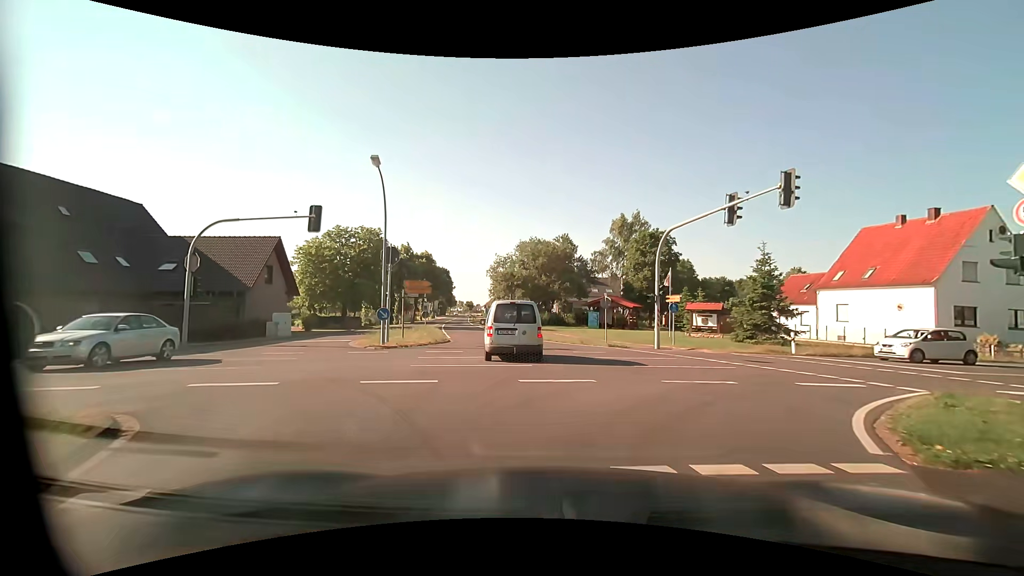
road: tertiary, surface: asphalt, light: Day
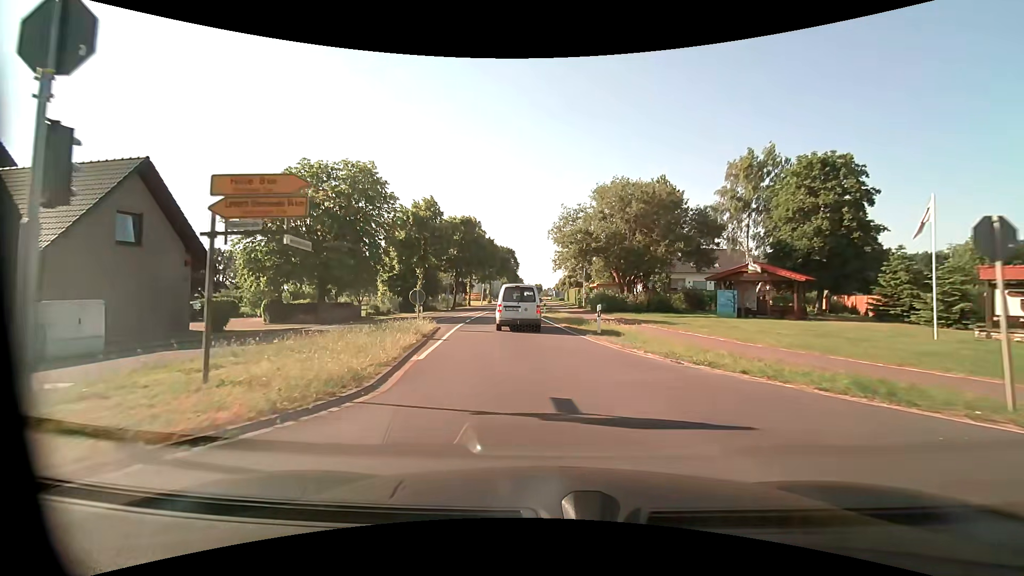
(-1.4, +20.4) m; -9°
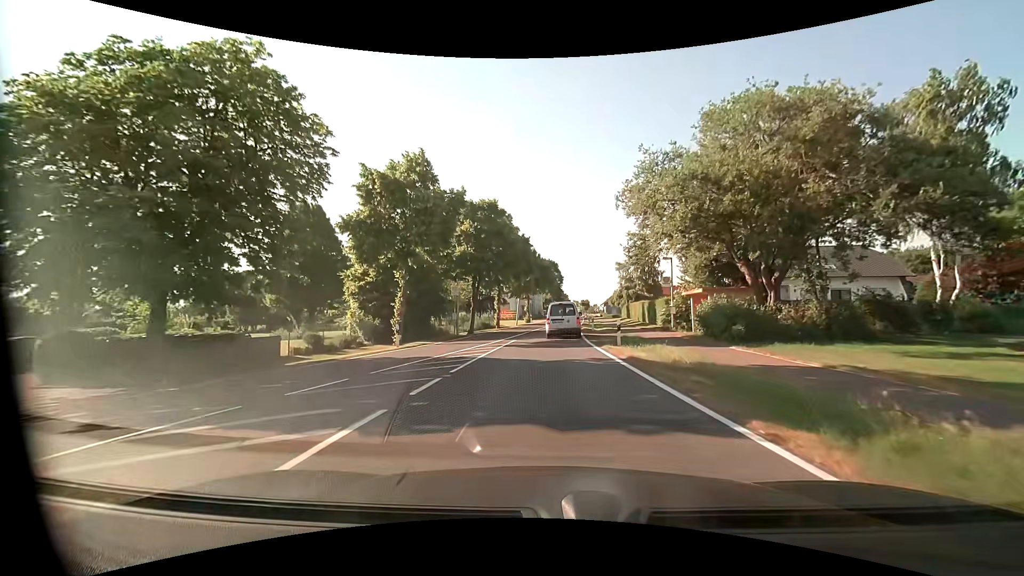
(-0.9, +17.6) m; -5°
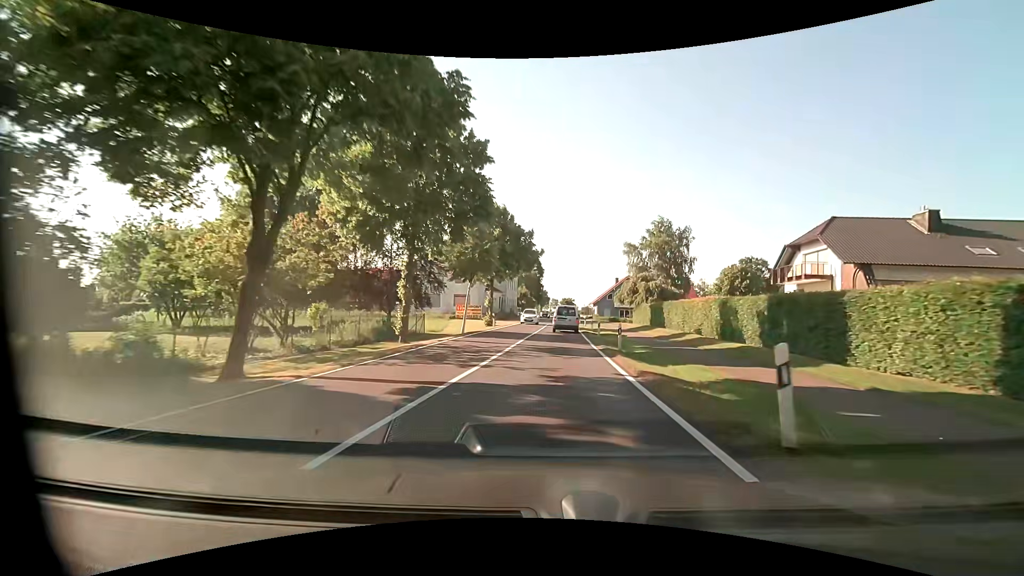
(+0.4, +28.5) m; +2°
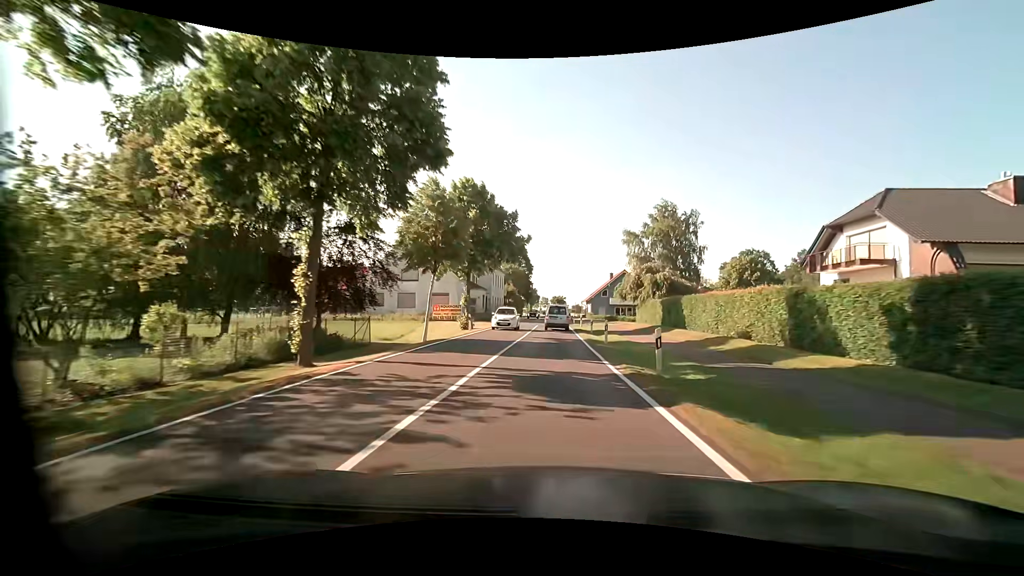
(+0.2, +8.1) m; +3°
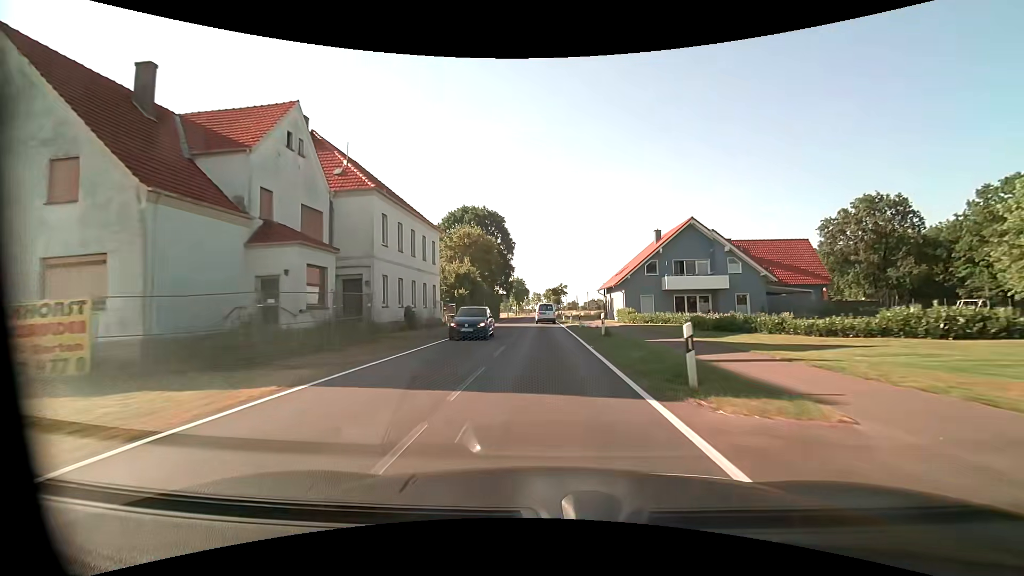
(0.0, +47.2) m; 0°
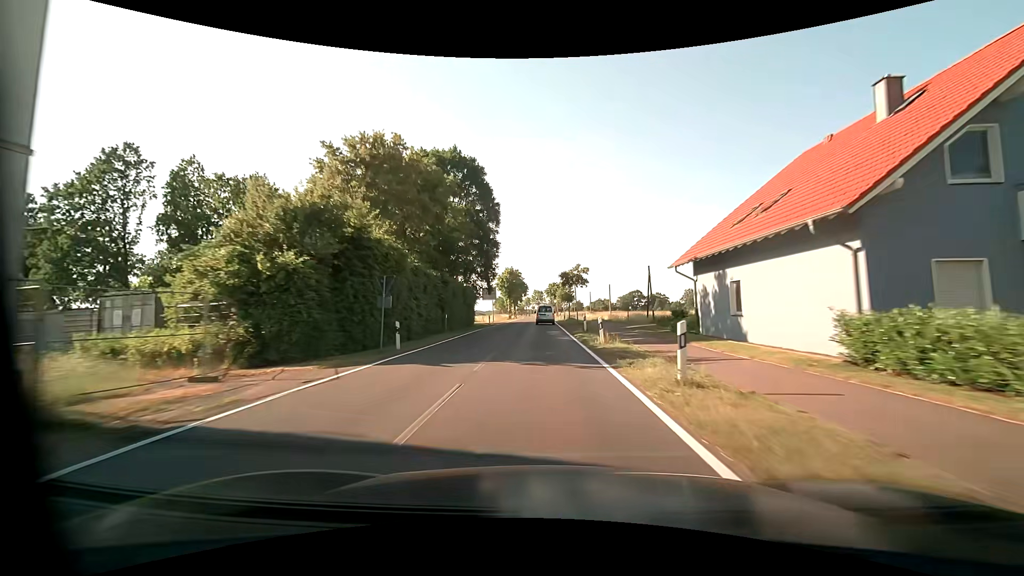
(-0.2, +33.0) m; 0°
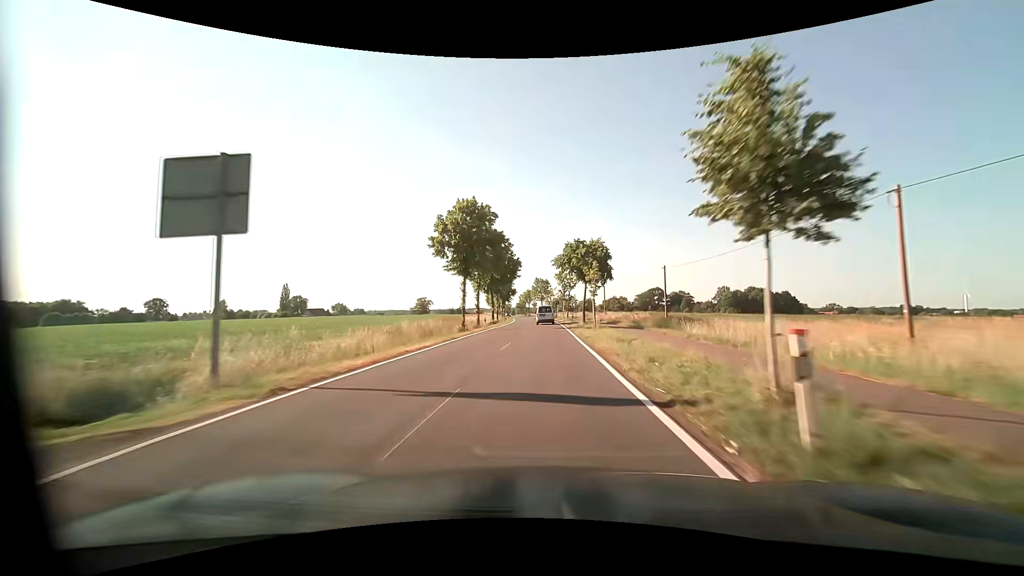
(-0.6, +60.7) m; -1°
(0, +10) (0, +20) (0, +30) (0, +40) (0, +50) (0, +60) (-1, +70) (-1, +80) (-1, +90) (-2, +100) m
